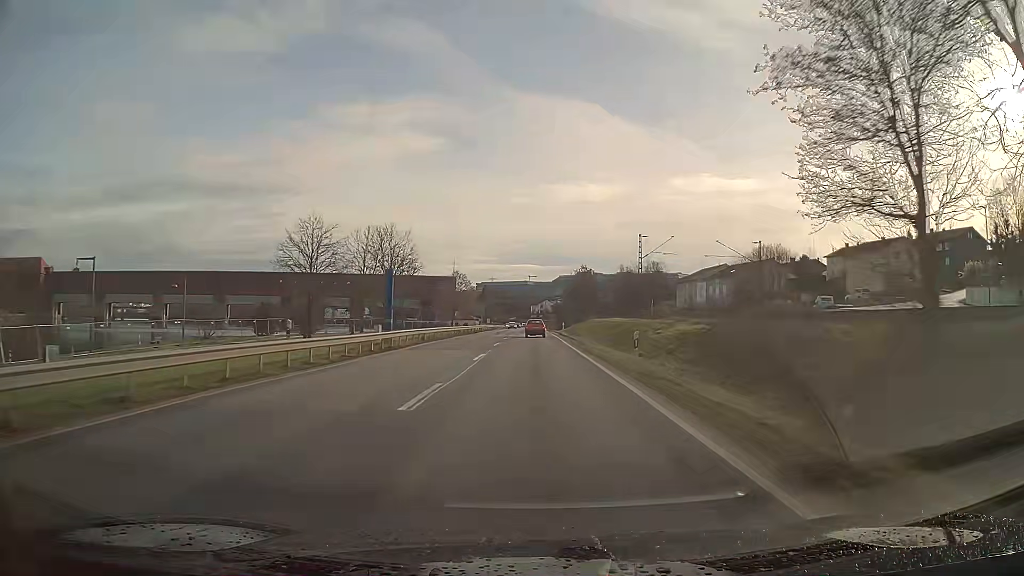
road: primary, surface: asphalt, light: Day
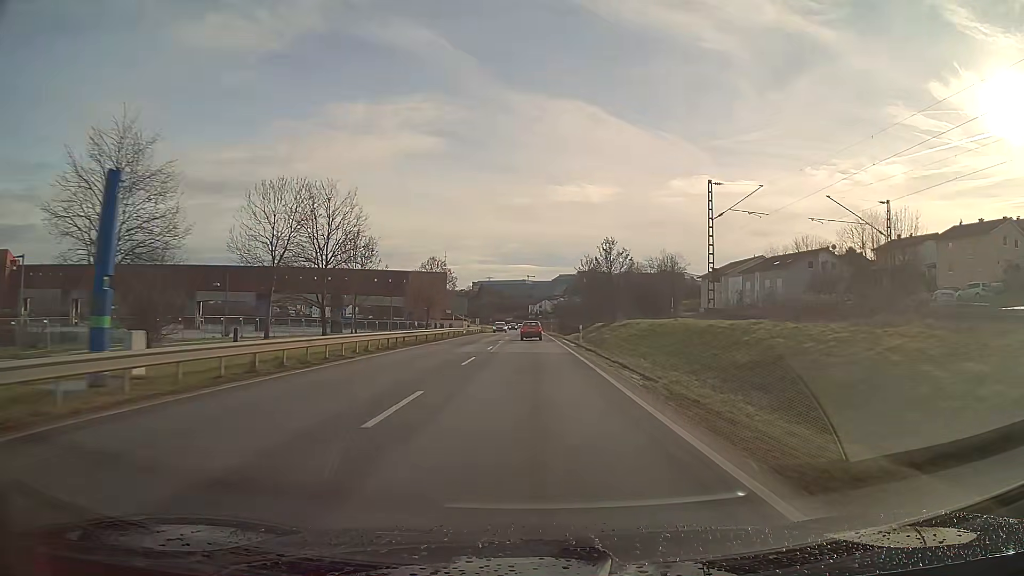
(0.0, +26.2) m; 0°
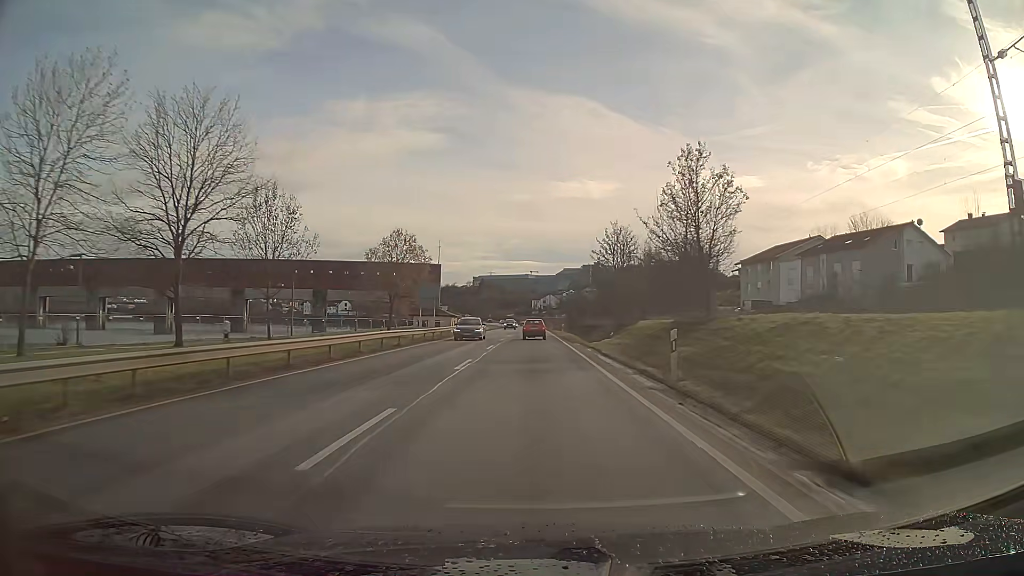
(0.0, +25.8) m; 0°
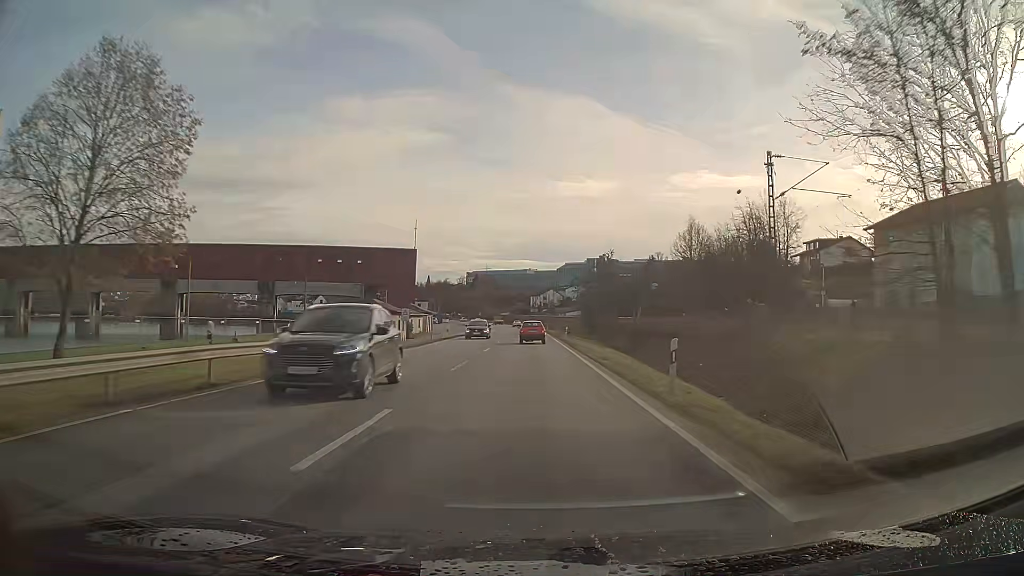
(+0.1, +48.8) m; 0°
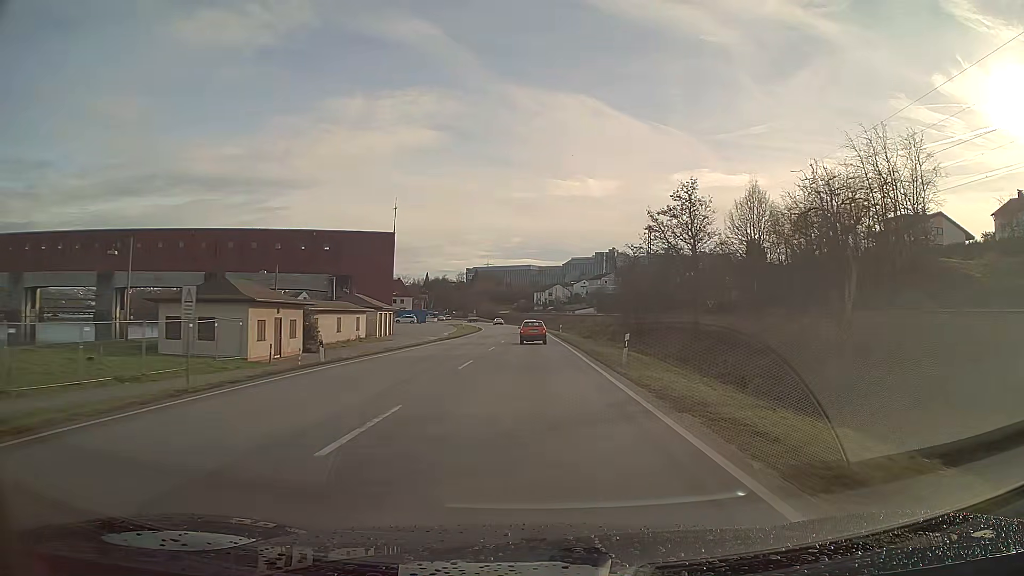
(-0.1, +35.4) m; 0°
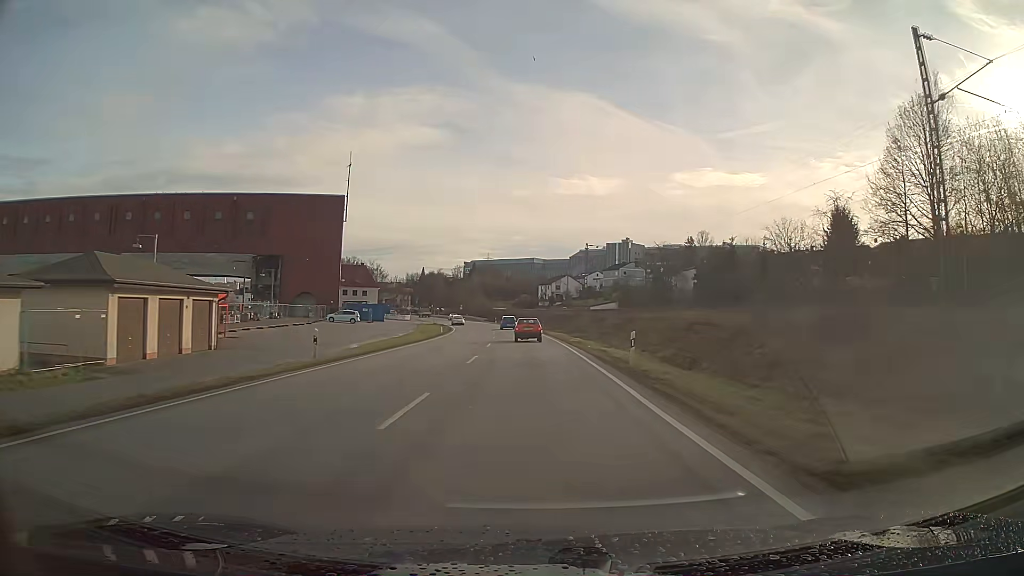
(-0.1, +46.5) m; 0°
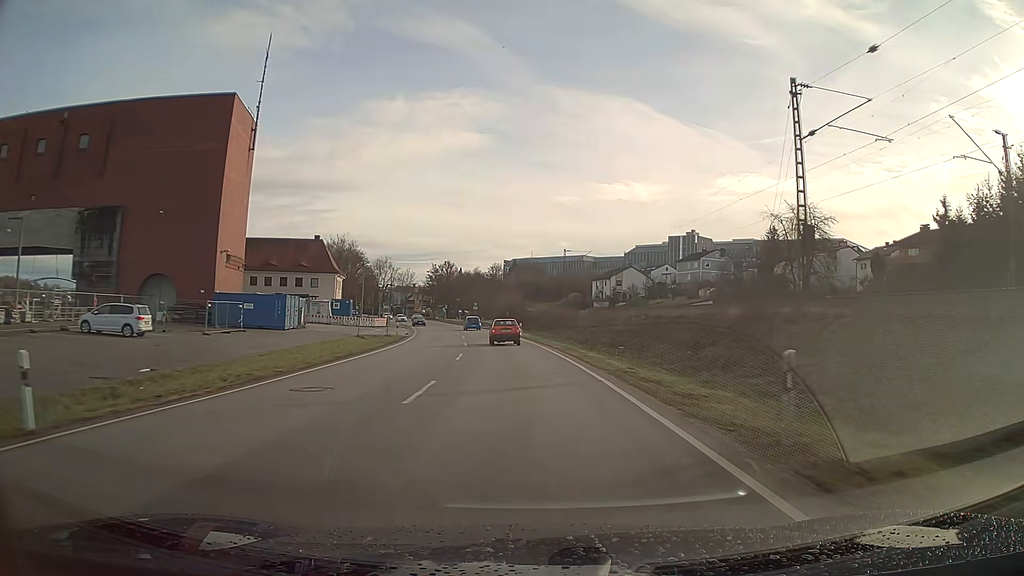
(-1.7, +57.6) m; -5°
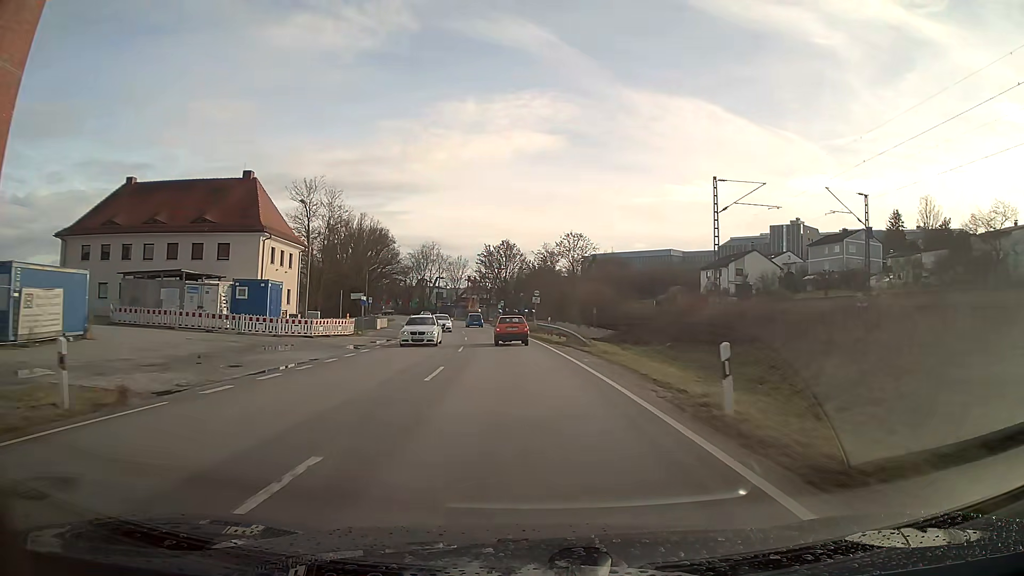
(-2.5, +44.7) m; -6°
